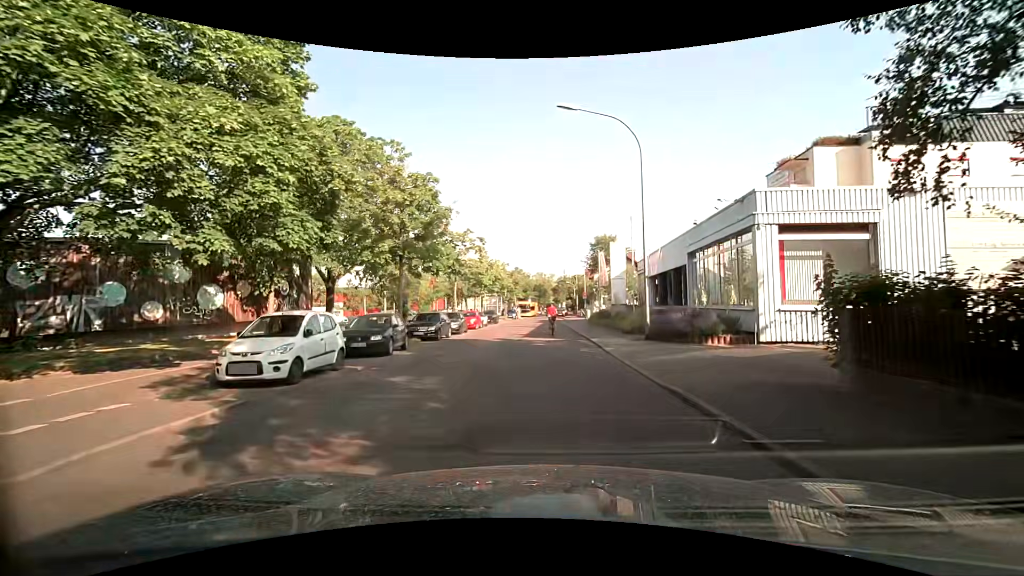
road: residential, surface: asphalt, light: Day
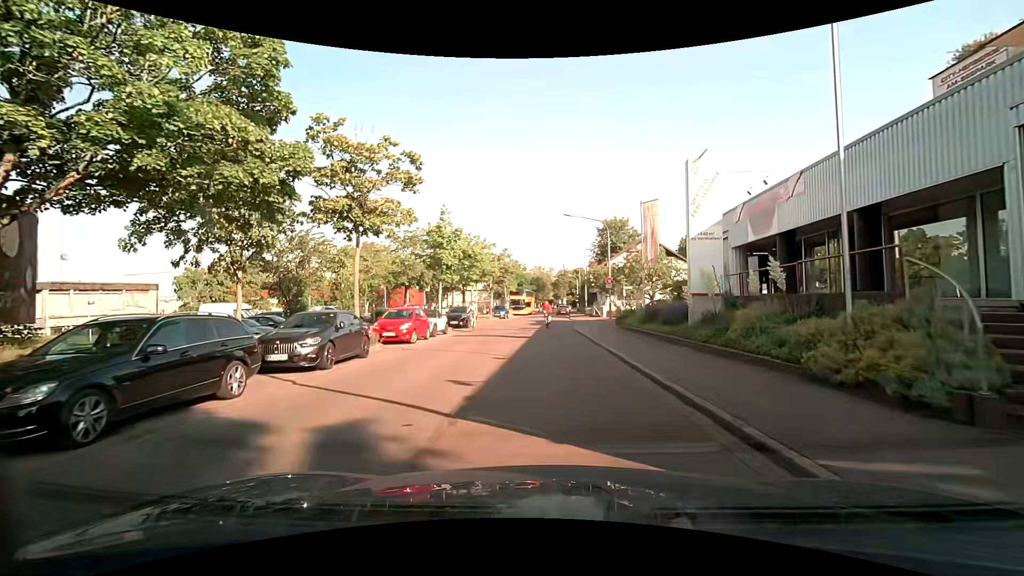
(-0.5, +19.1) m; -1°
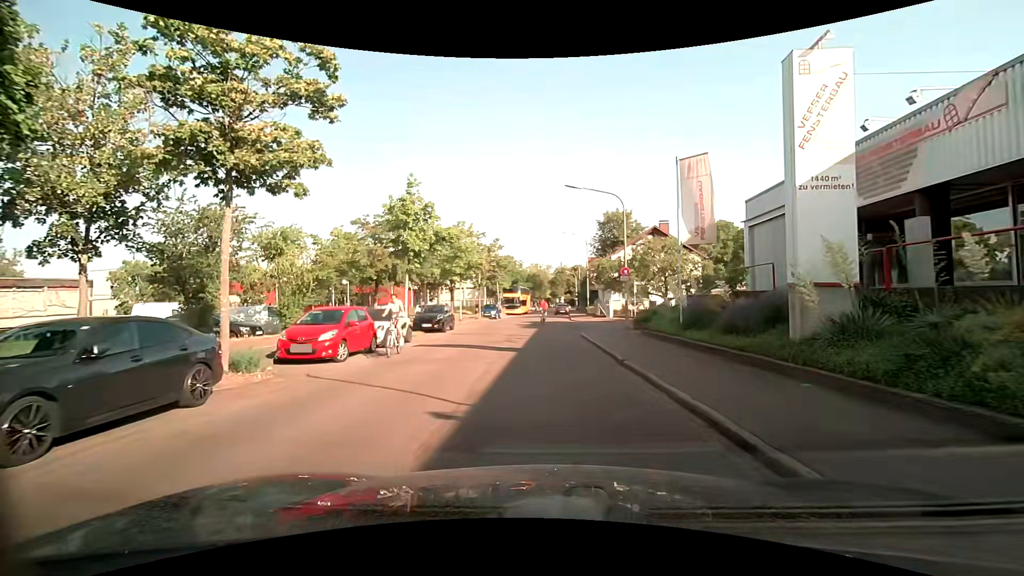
(0.0, +7.0) m; 0°
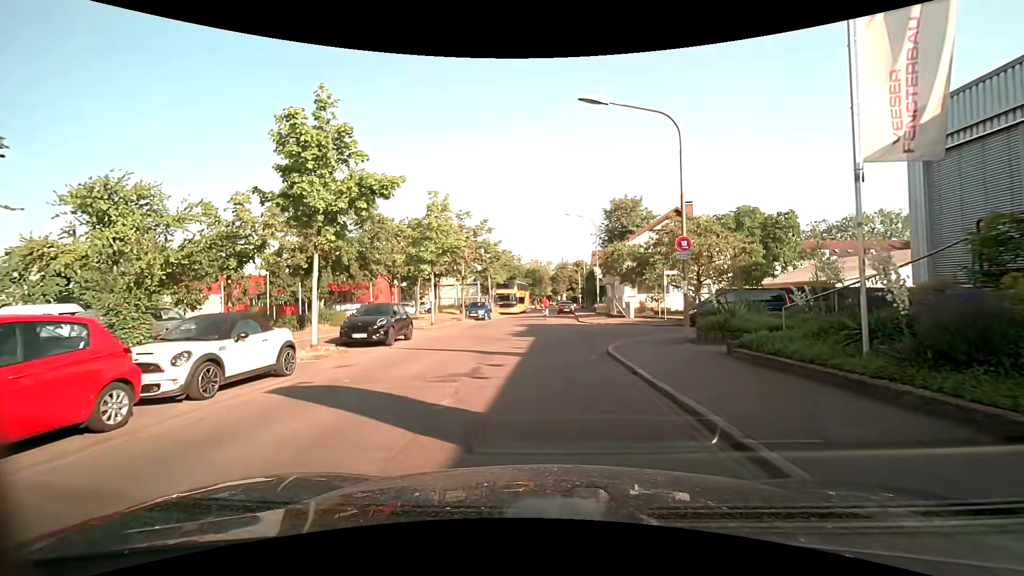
(+0.1, +9.7) m; 0°
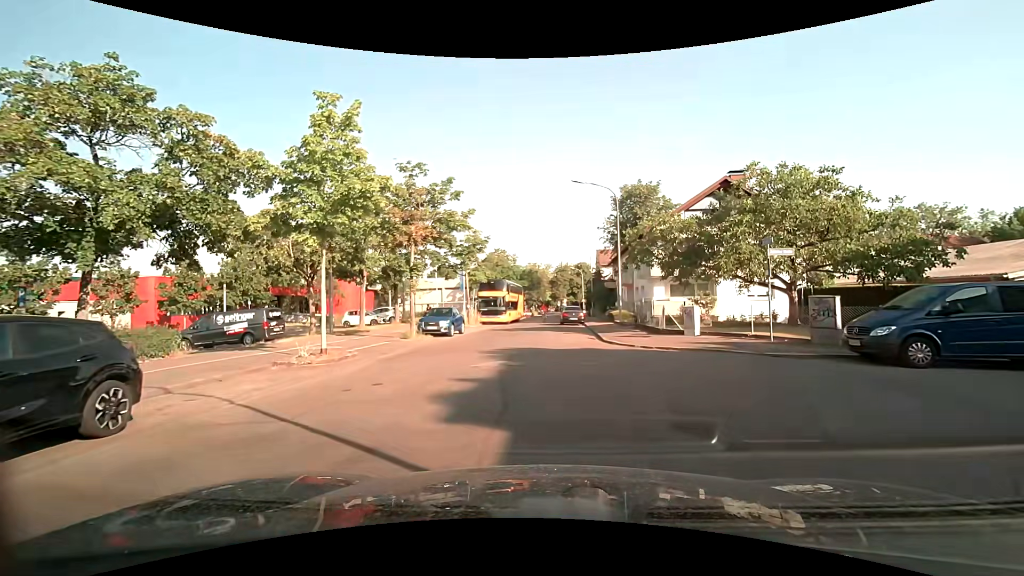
(+0.1, +13.9) m; -1°
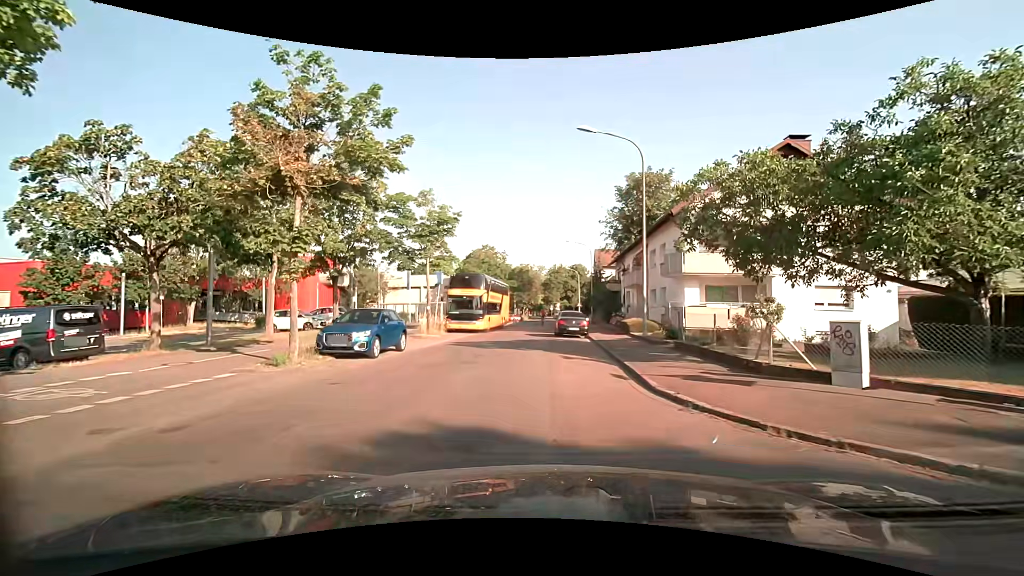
(+0.4, +10.3) m; +3°
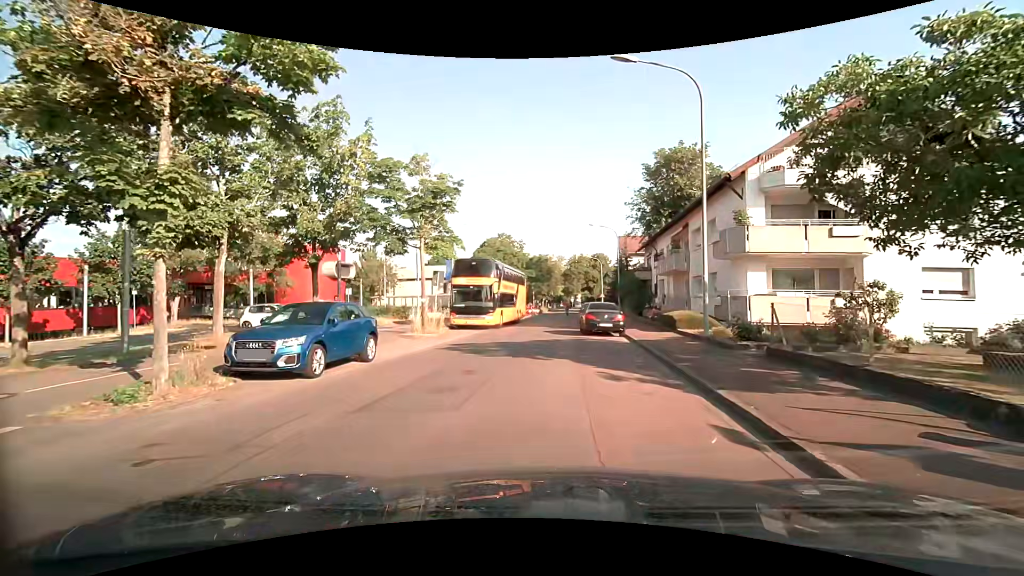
(-0.2, +5.4) m; -3°
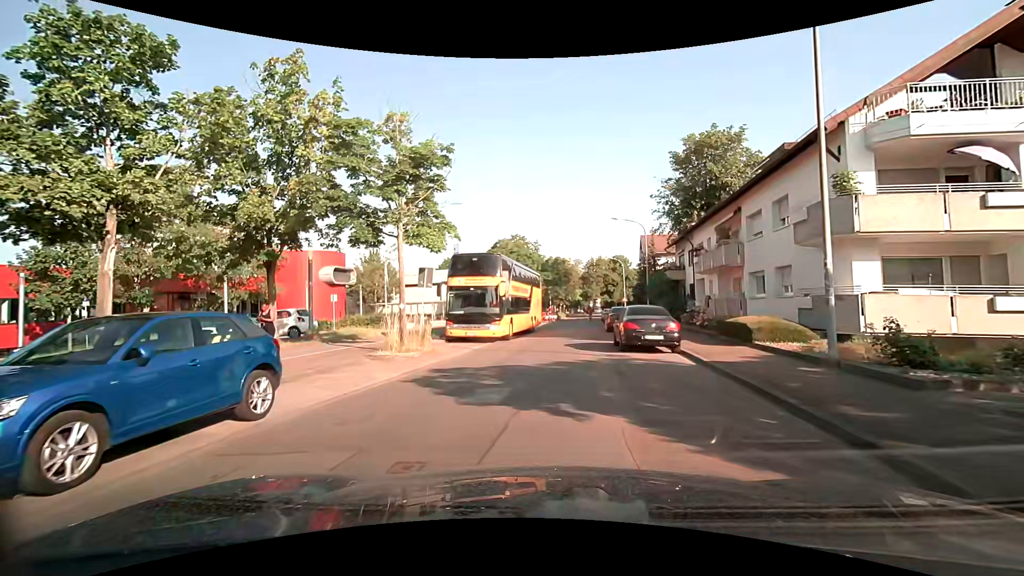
(-0.1, +5.8) m; -3°
(0, +10) (+1, +20) (+2, +30) (+3, +40) (+4, +50) (+6, +60) (+7, +69) (+9, +79) (+10, +89) (+13, +99) m
